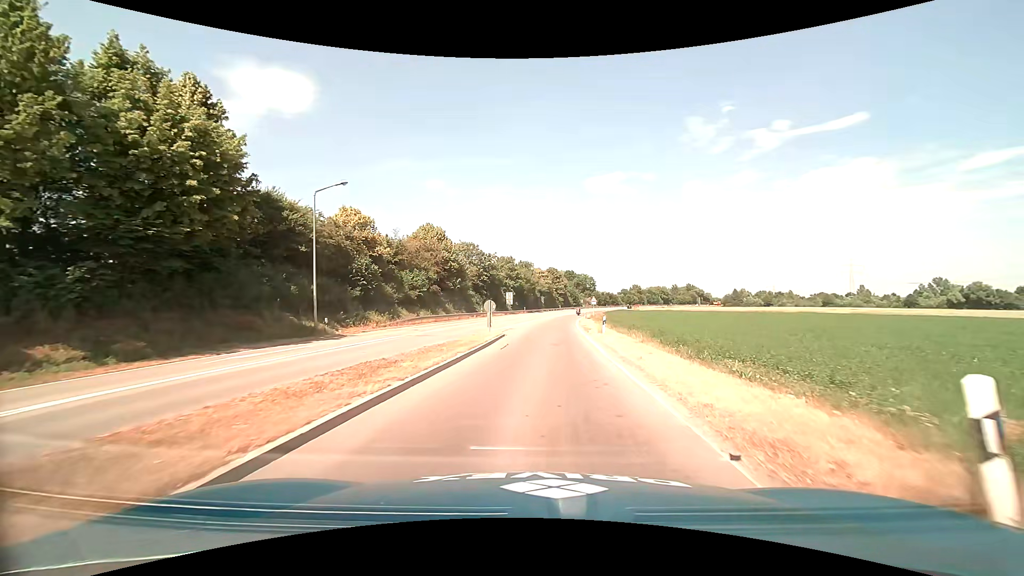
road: primary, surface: asphalt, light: Day
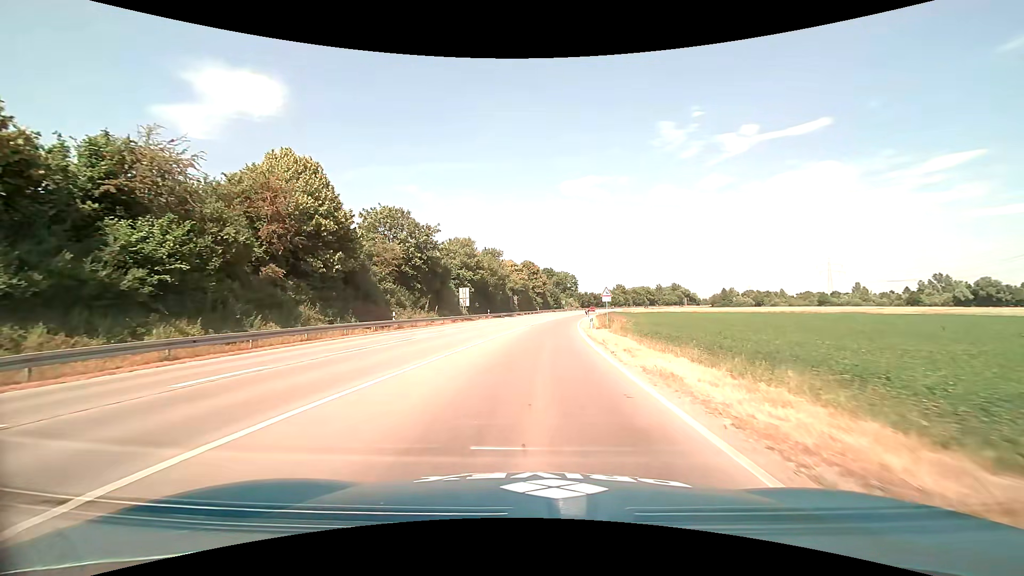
(+1.0, +32.1) m; +3°
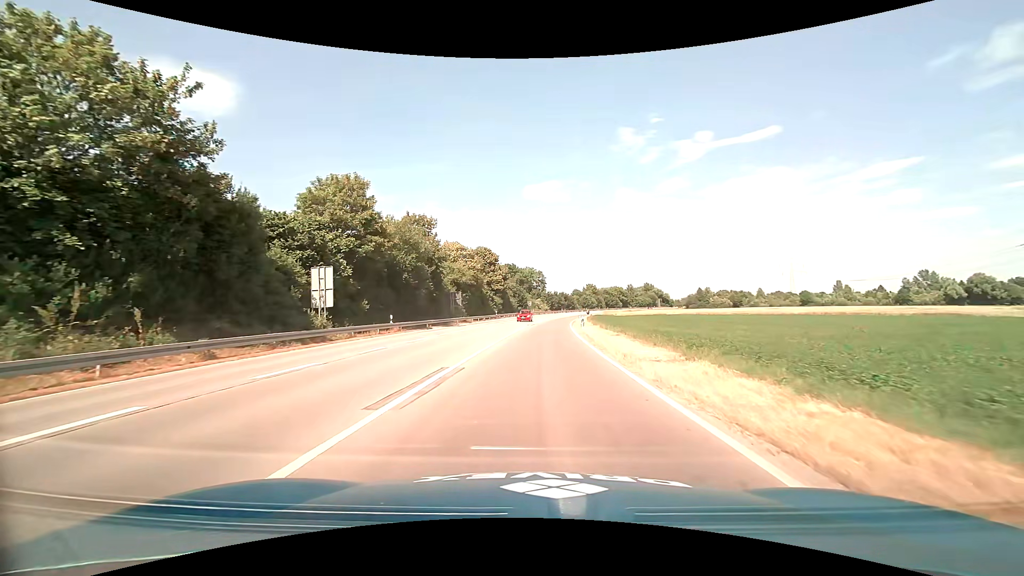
(+0.7, +34.5) m; +4°
(0, +10) (0, +20) (+1, +30) (+1, +40) (+1, +50) (+2, +60) (+3, +70) (+4, +80) (+5, +90) (+6, +100) m
